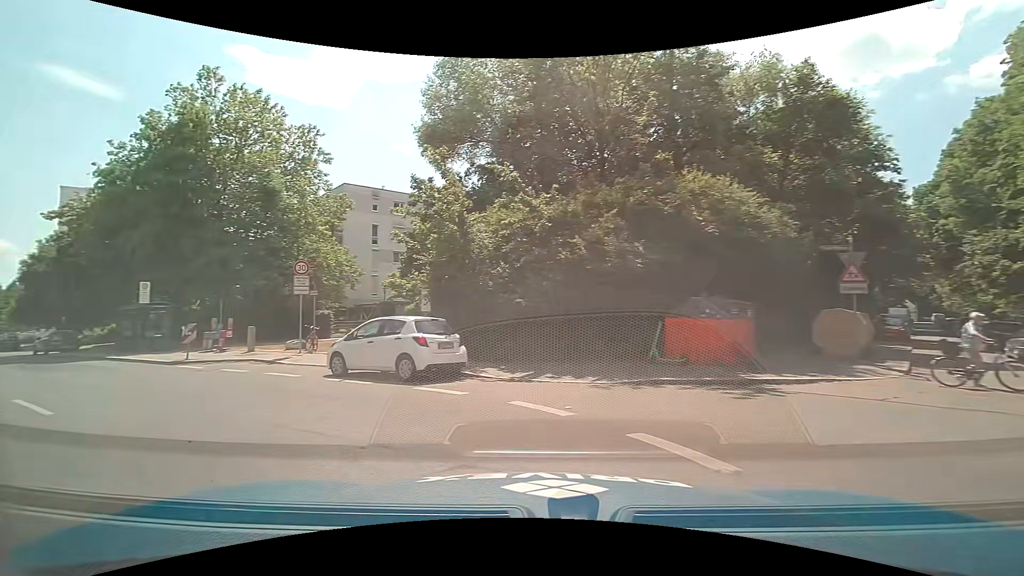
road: tertiary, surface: asphalt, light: Day
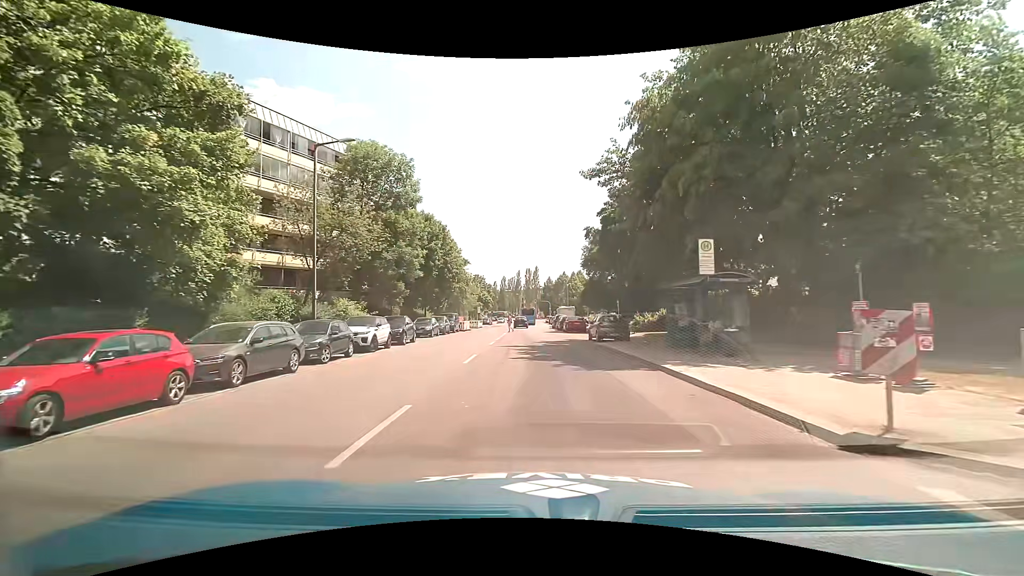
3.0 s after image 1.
(-9.2, +12.9) m; -55°
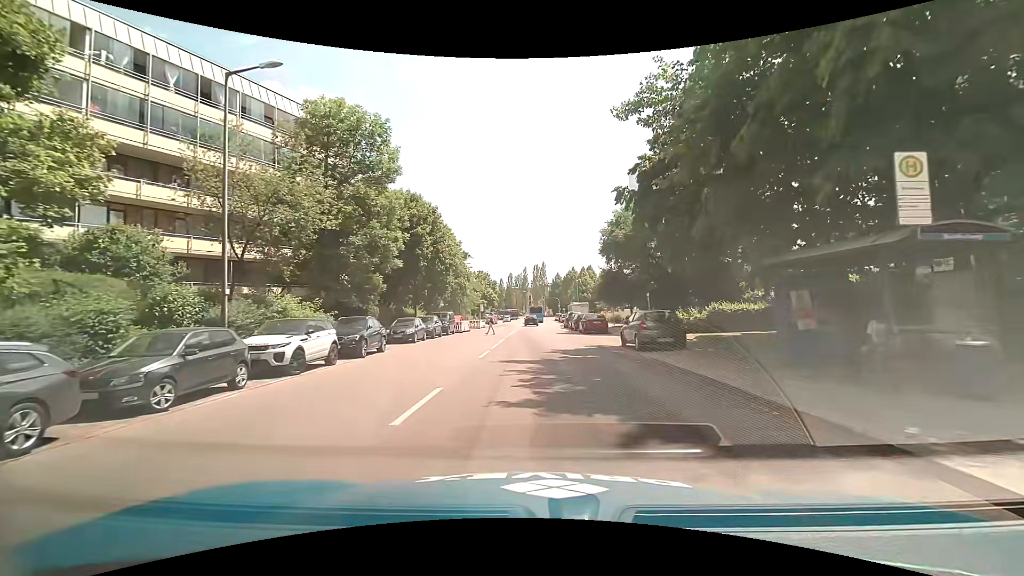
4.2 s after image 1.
(-0.1, +8.2) m; -2°
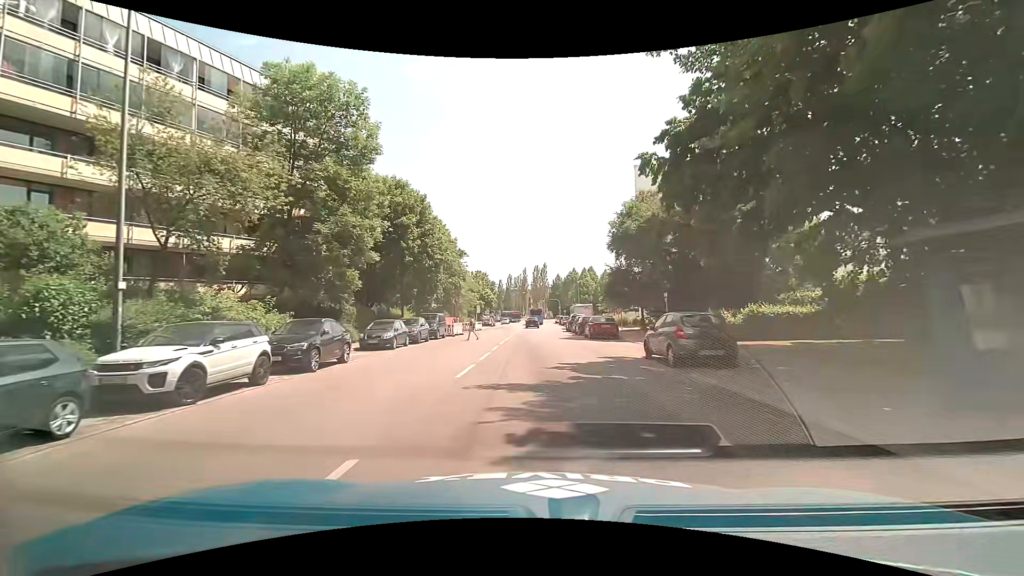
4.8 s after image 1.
(0.0, +4.6) m; +1°
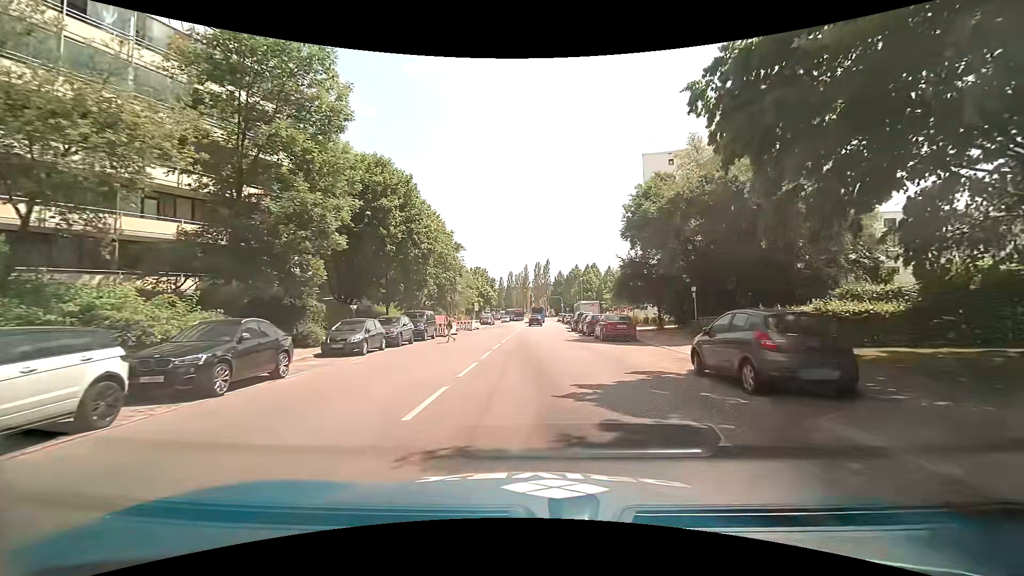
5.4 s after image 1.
(0.0, +4.8) m; 0°
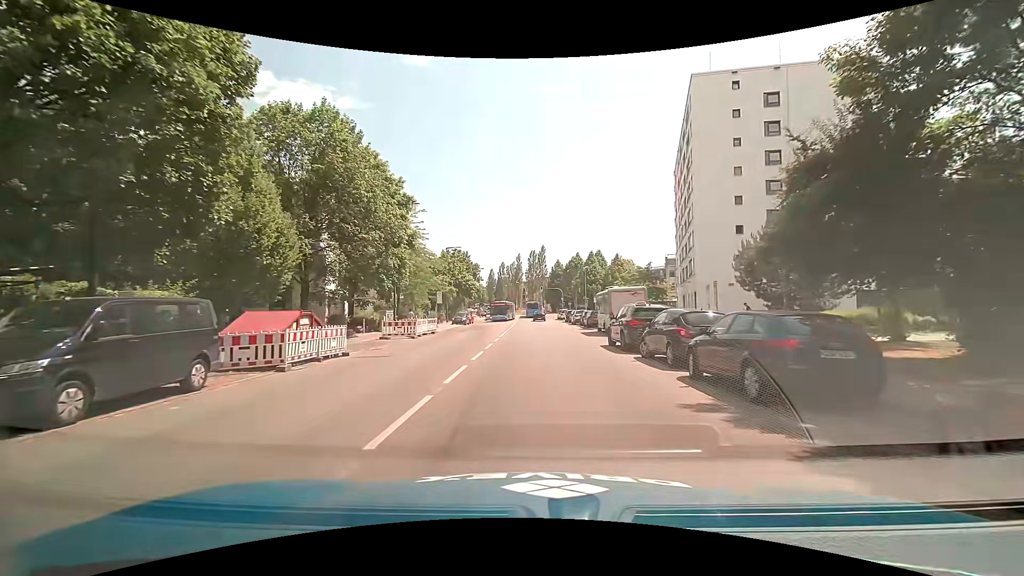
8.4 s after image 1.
(0.0, +24.5) m; 0°
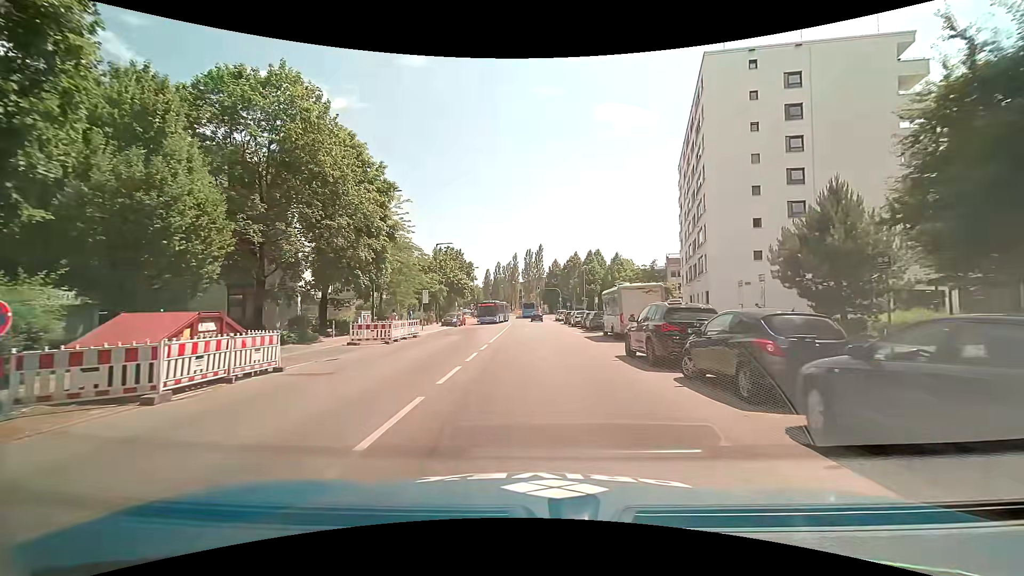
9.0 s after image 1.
(0.0, +4.6) m; +1°
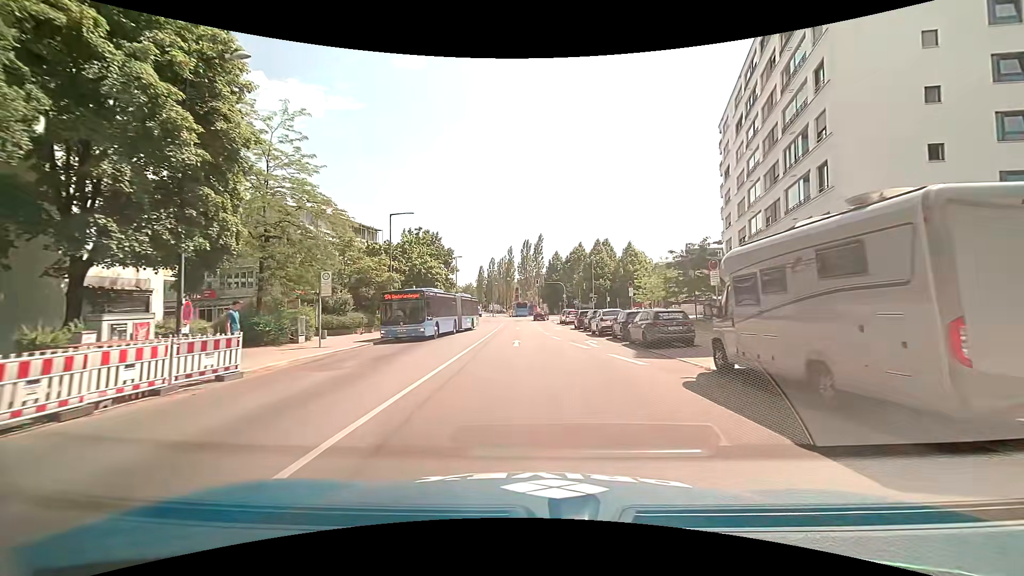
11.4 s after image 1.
(+0.1, +20.1) m; 0°
(0, +10) (0, +20) (0, +30) (-1, +40) (-1, +50) (-2, +60) (-2, +70) (-2, +80) (-3, +90) (-4, +100) m
